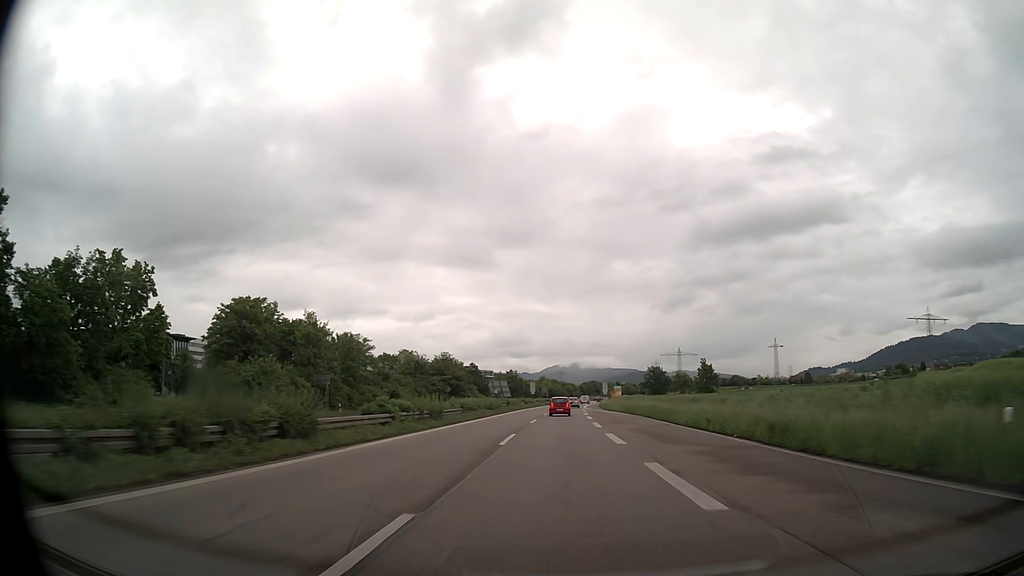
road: trunk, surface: asphalt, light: Day
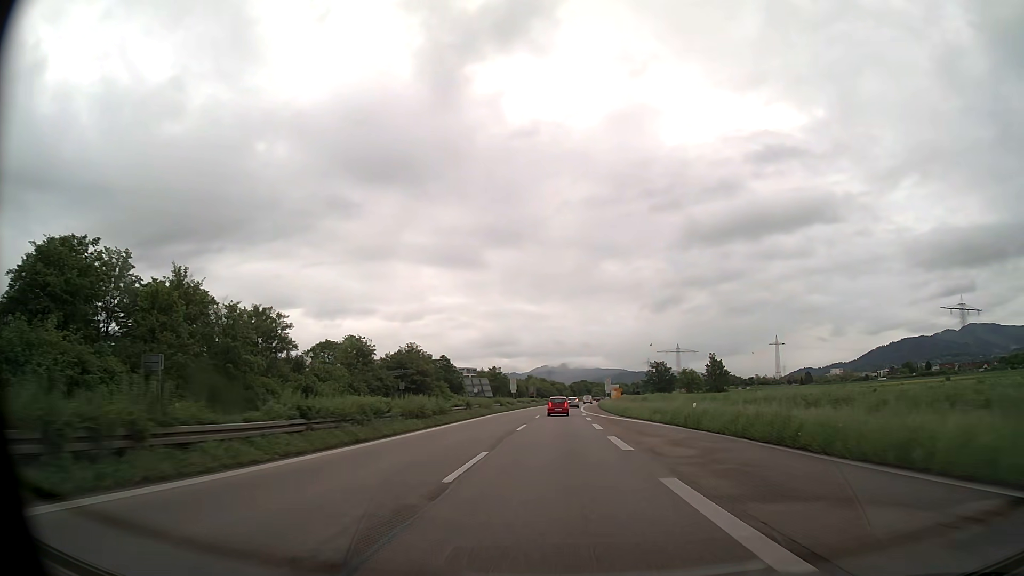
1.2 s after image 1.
(+0.1, +27.0) m; +1°
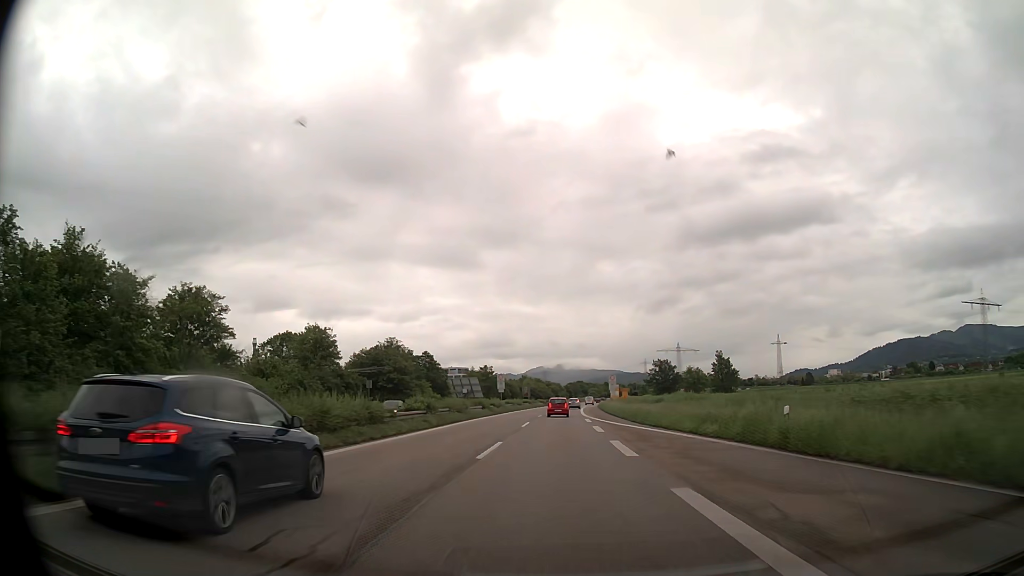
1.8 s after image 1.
(0.0, +13.5) m; 0°
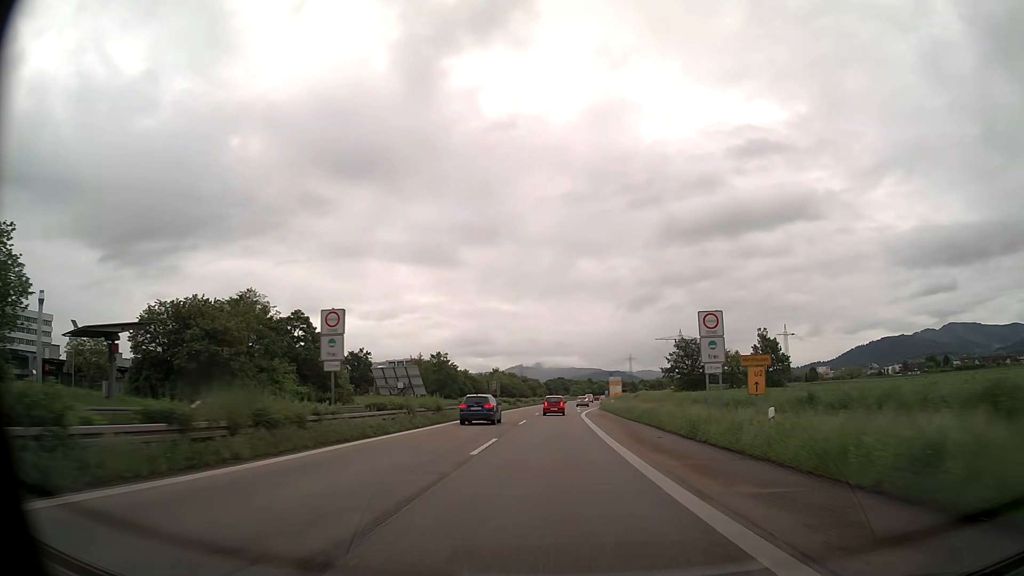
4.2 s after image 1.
(+0.7, +53.5) m; +2°
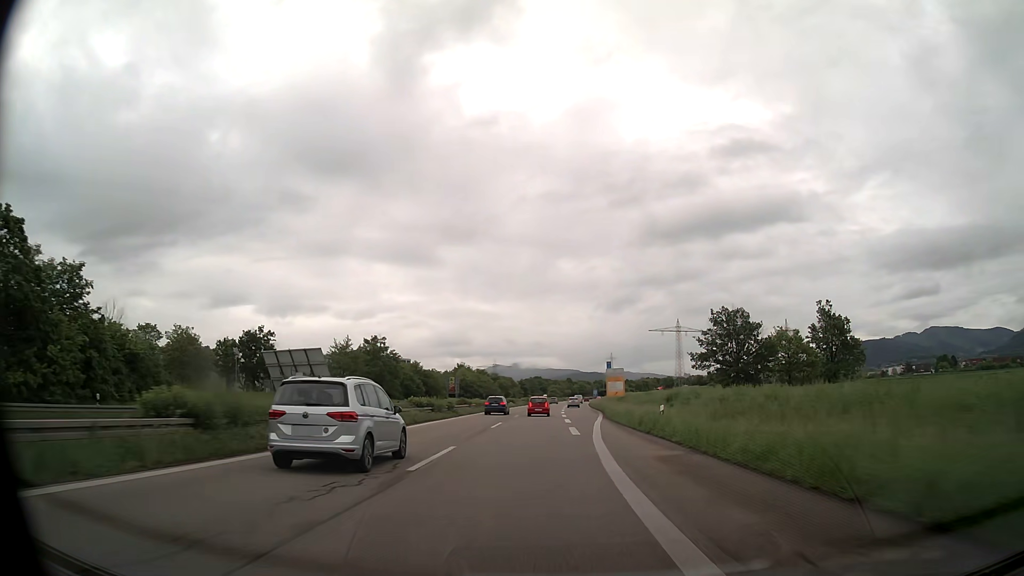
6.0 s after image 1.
(+0.7, +39.9) m; +2°
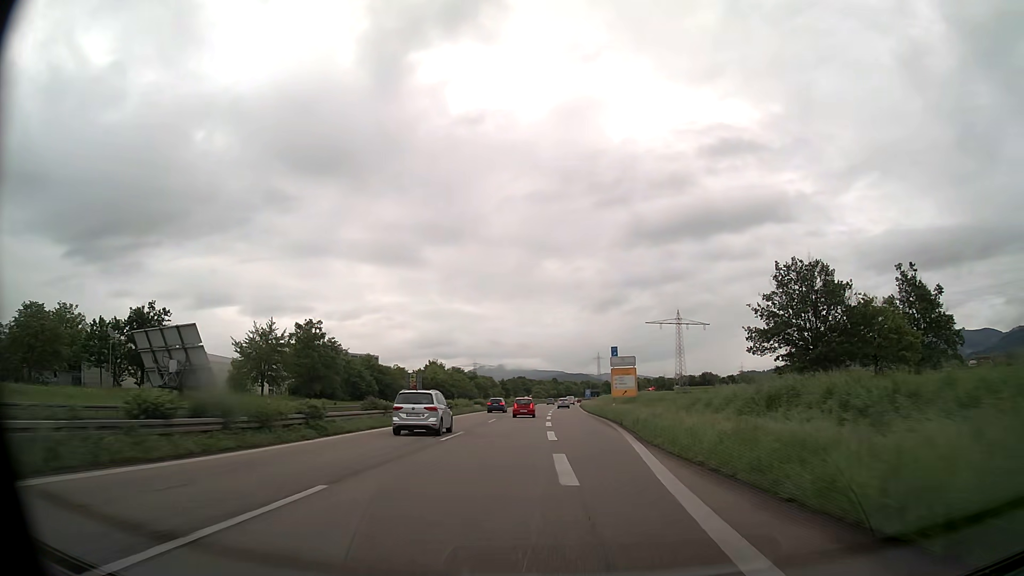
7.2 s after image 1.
(+0.3, +26.6) m; +1°
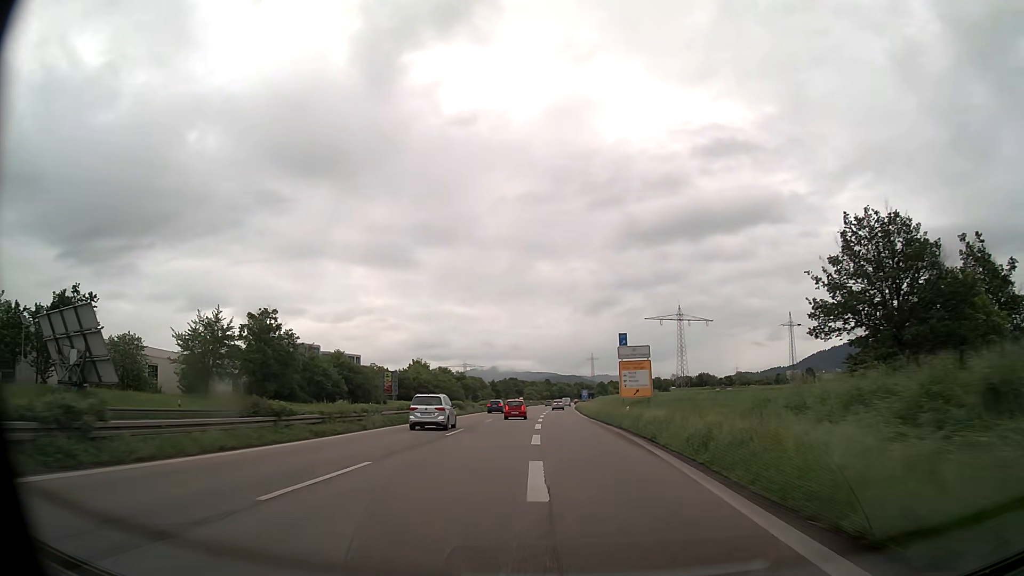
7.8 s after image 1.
(0.0, +13.5) m; 0°
